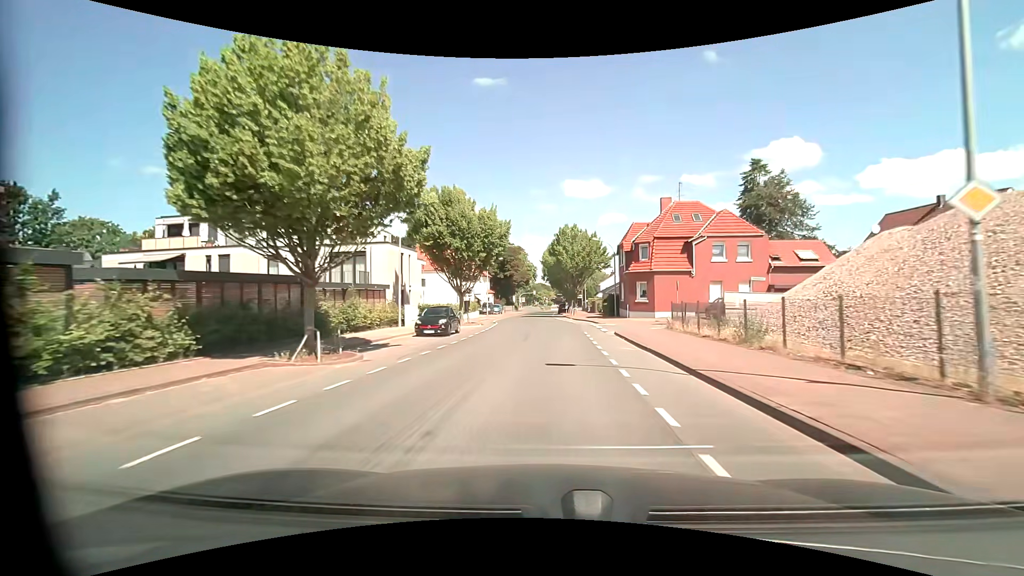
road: unclassified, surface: asphalt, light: Day
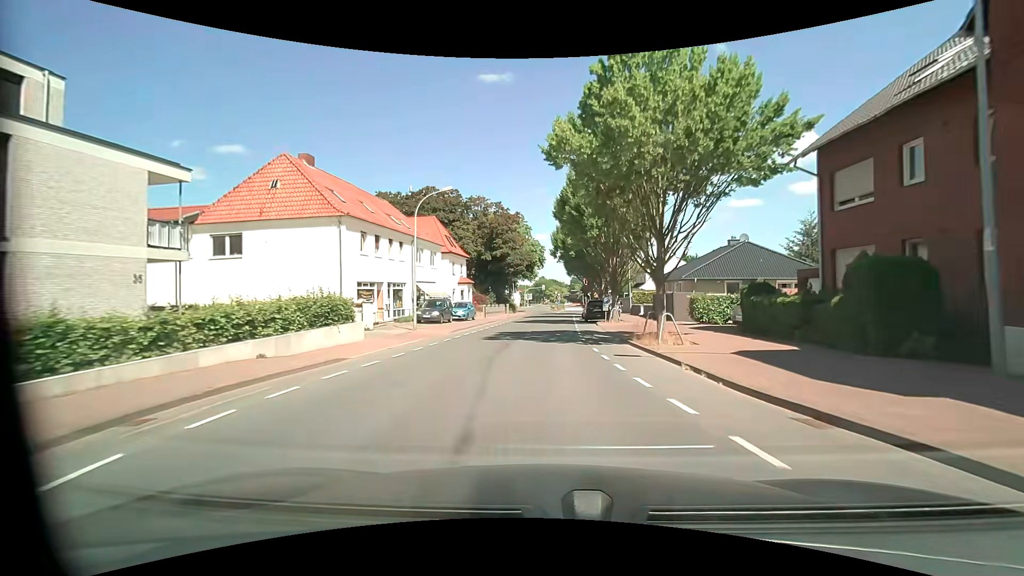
(+0.9, +40.4) m; 0°
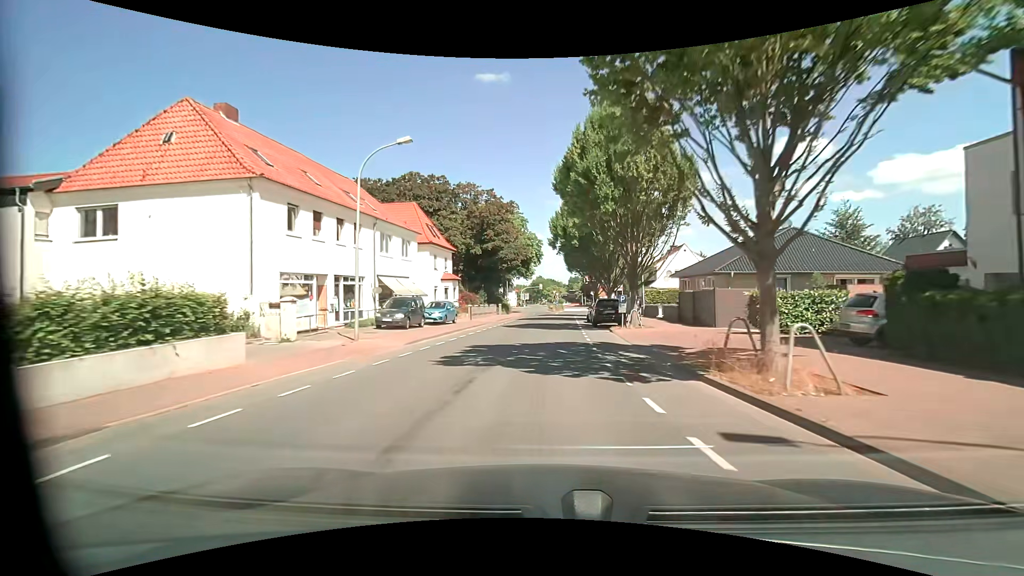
(0.0, +8.1) m; 0°
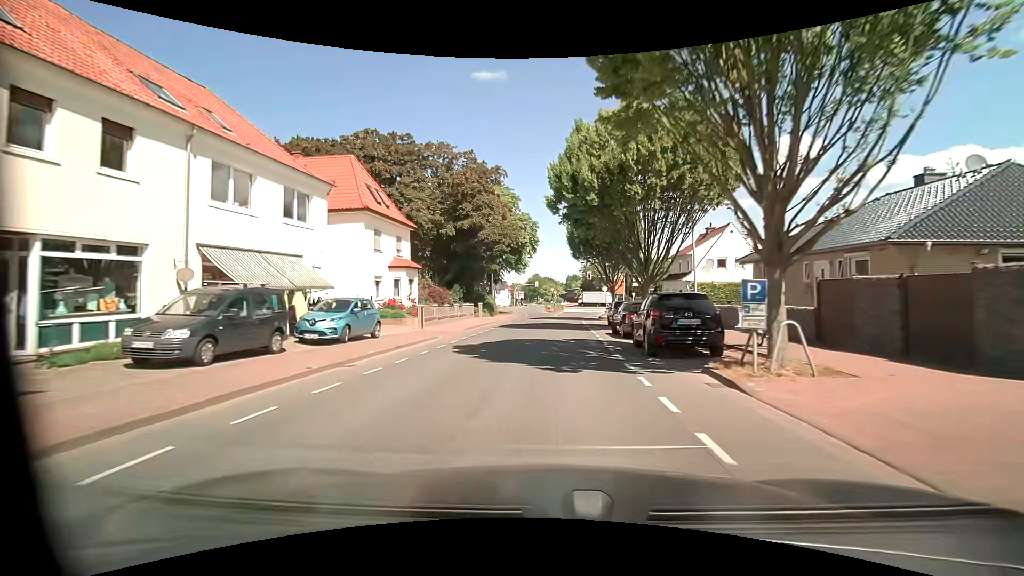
(0.0, +15.9) m; 0°
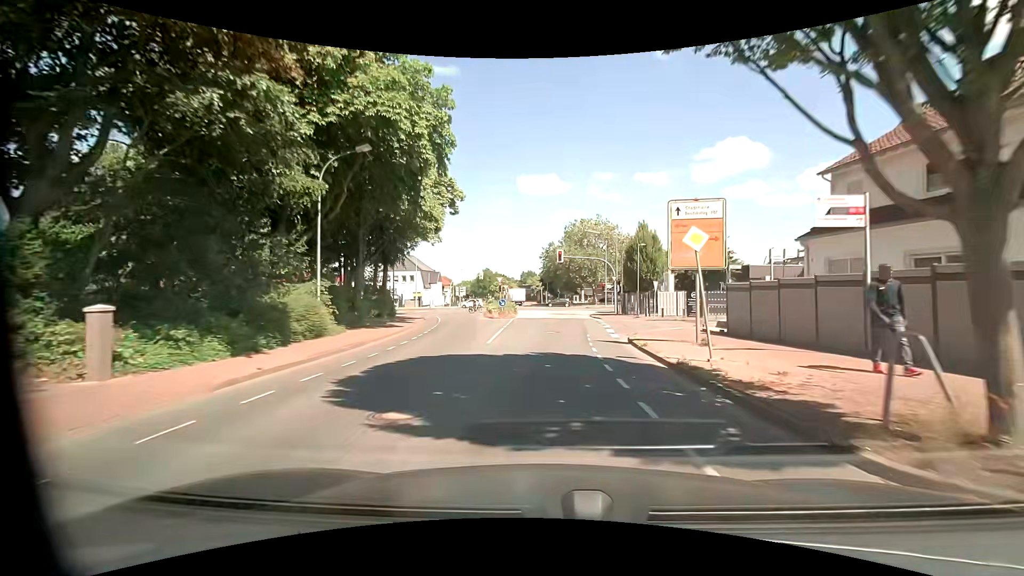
(+1.4, +36.3) m; +6°
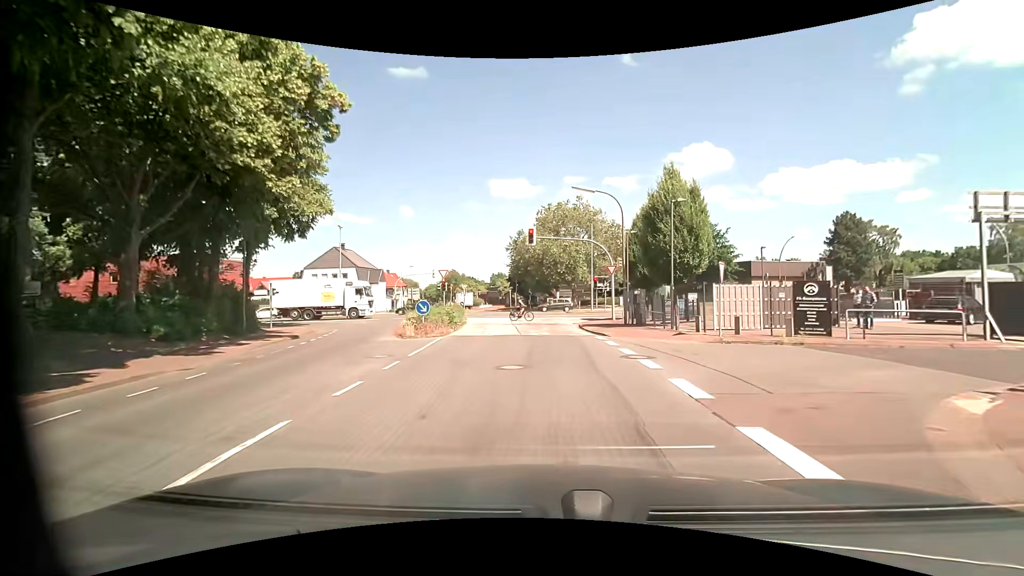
(+0.6, +18.4) m; +3°
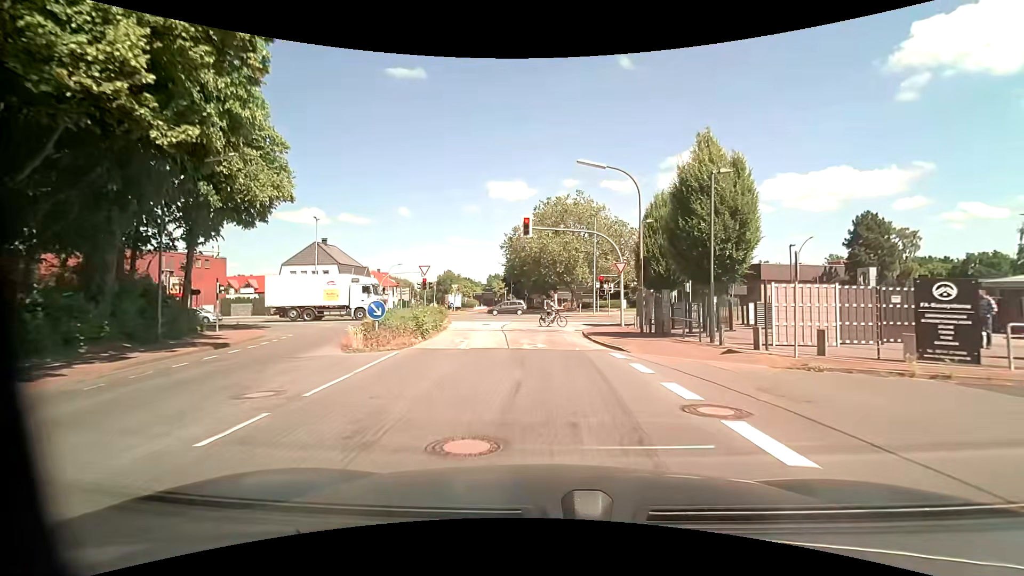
(0.0, +5.5) m; -1°
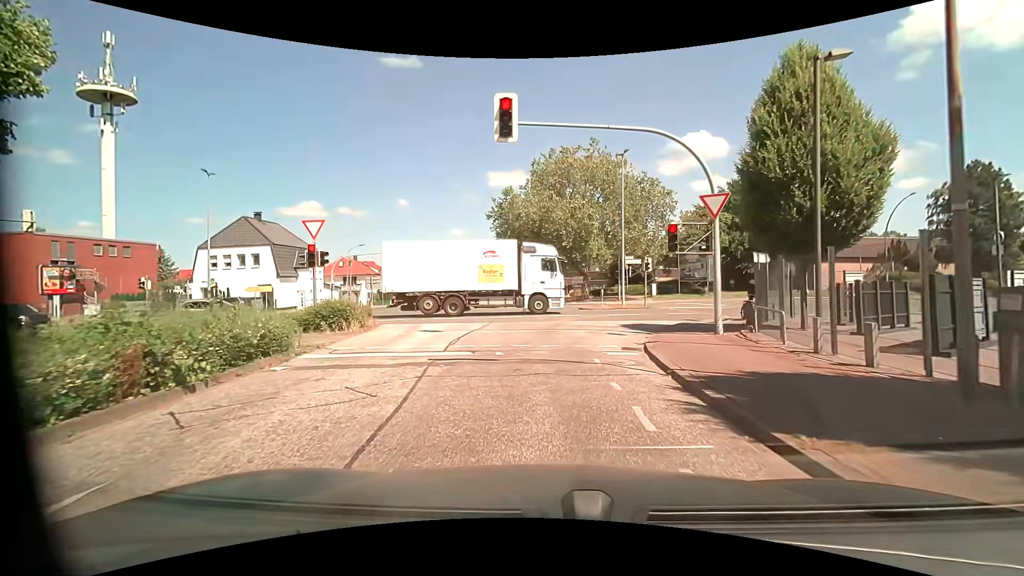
(+0.4, +16.4) m; 0°
(0, +10) (+1, +20) (+7, +28) (+16, +32) (+26, +33) (+36, +35) (+46, +37) (+56, +38) (+66, +40) (+76, +42) m
